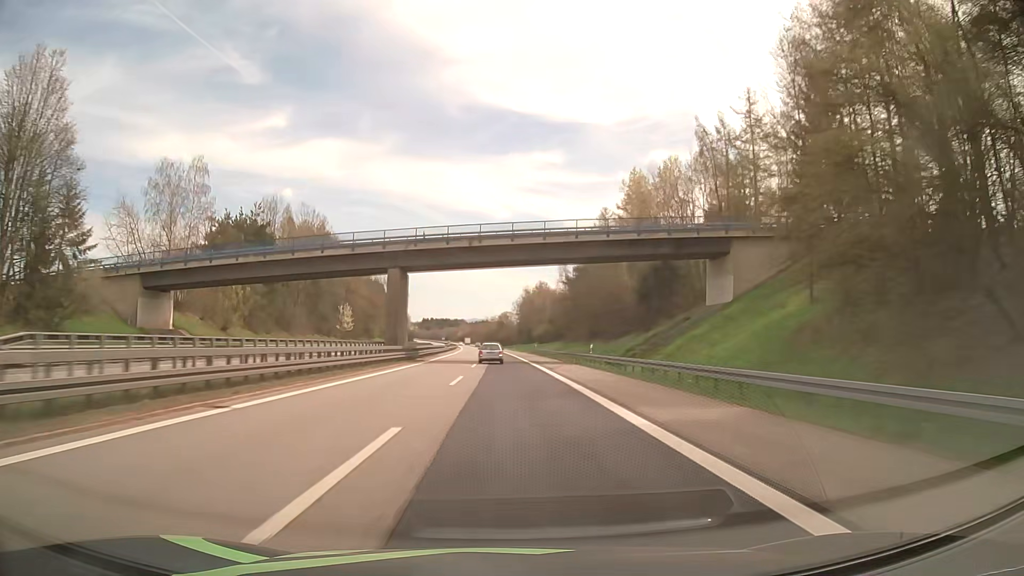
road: motorway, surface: asphalt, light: Day
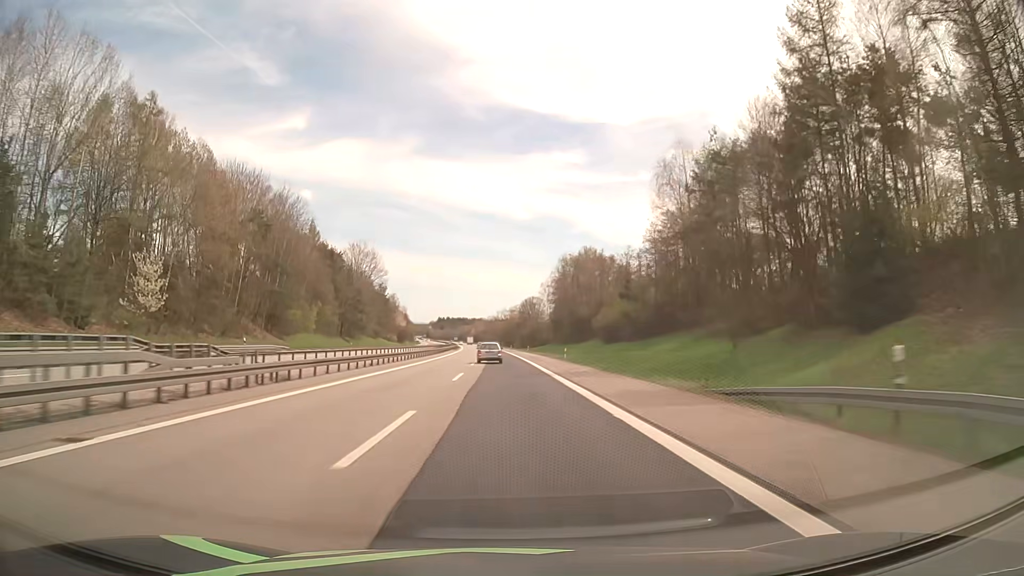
(-1.2, +85.4) m; -2°
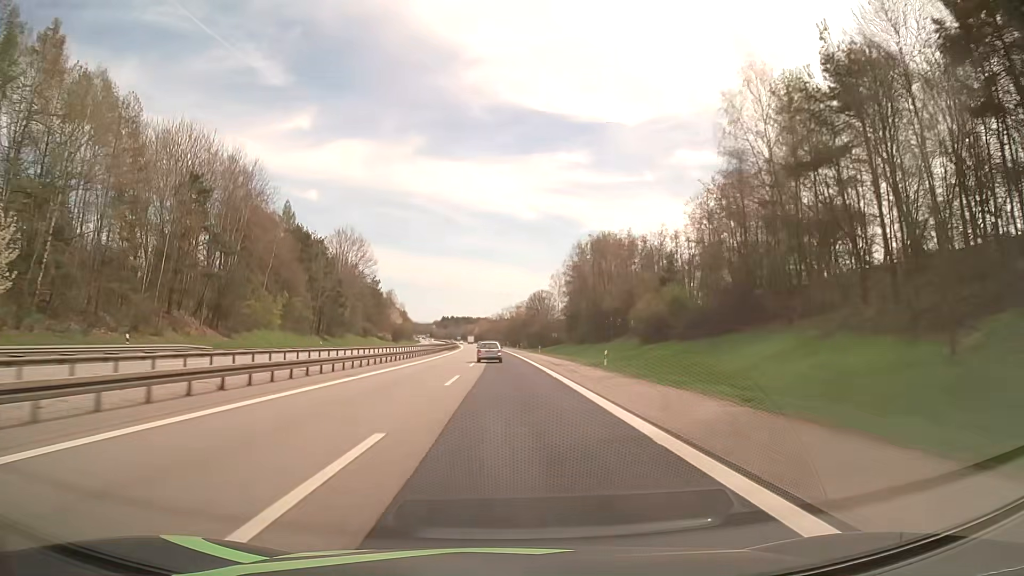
(-0.1, +21.2) m; 0°
(0, +10) (0, +20) (0, +30) (0, +40) (0, +50) (-1, +60) (-1, +70) (-1, +80) (-2, +90) (-2, +100) m
